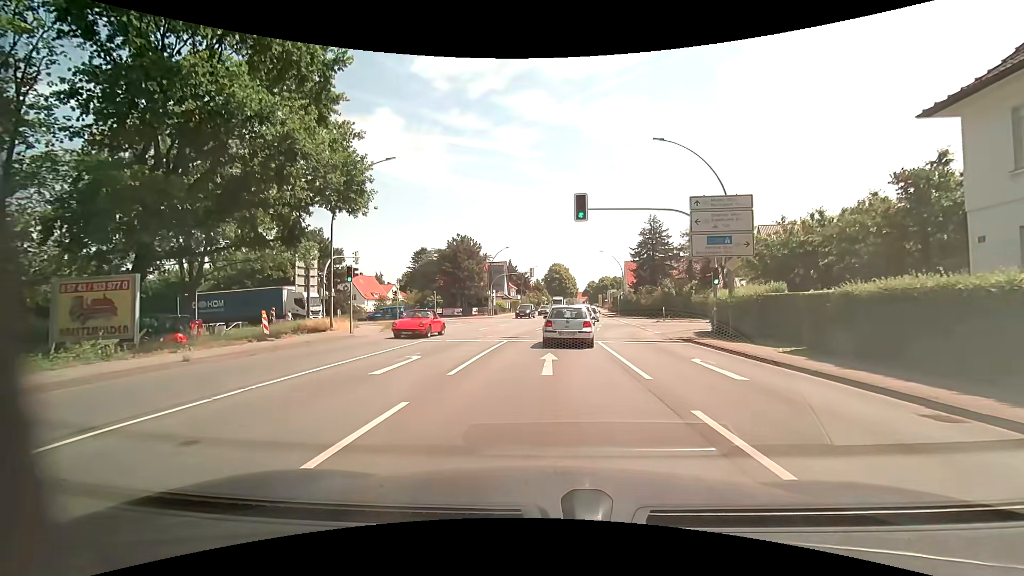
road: primary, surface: asphalt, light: Day
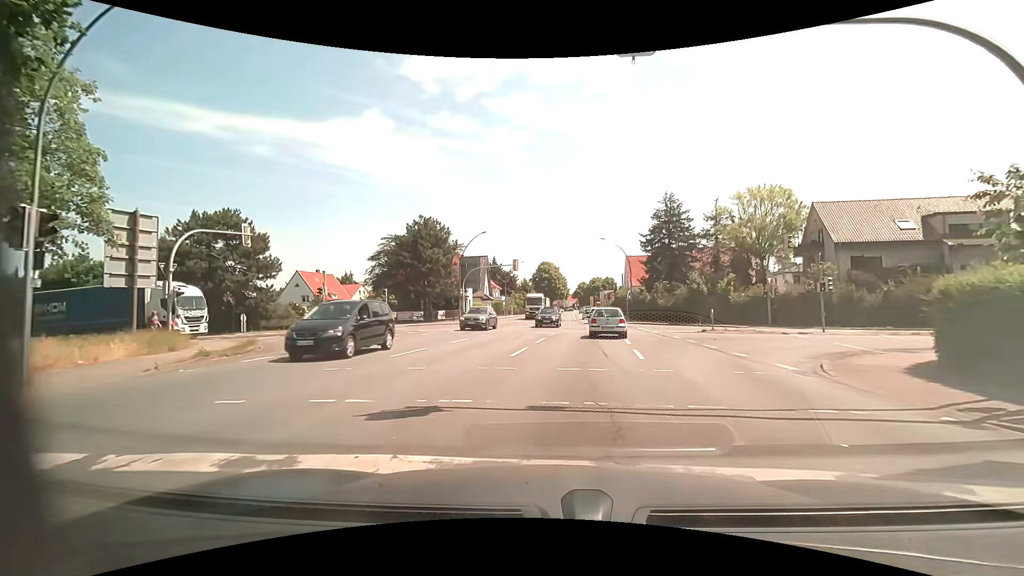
(+0.1, +16.4) m; +2°
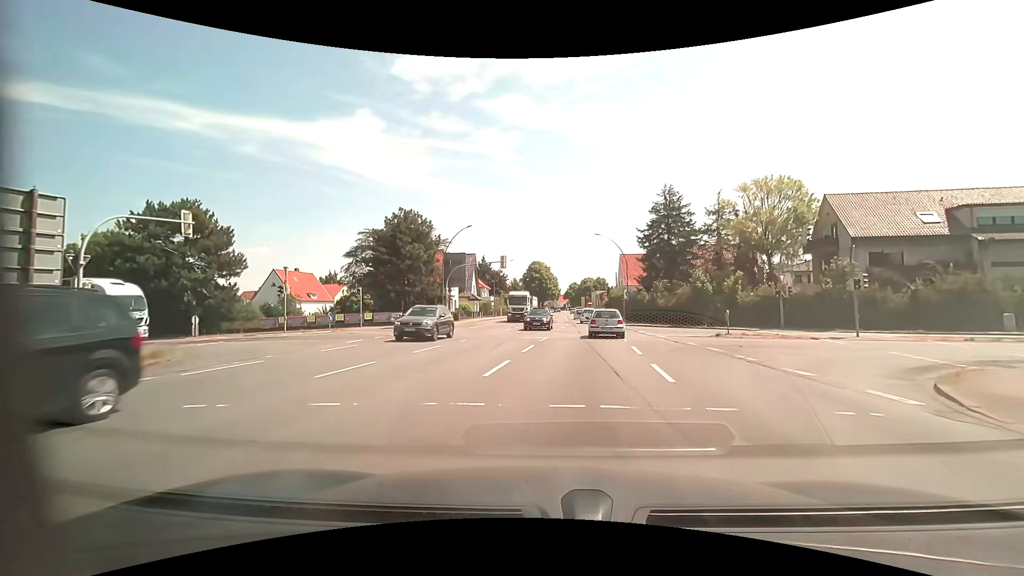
(0.0, +4.3) m; +1°
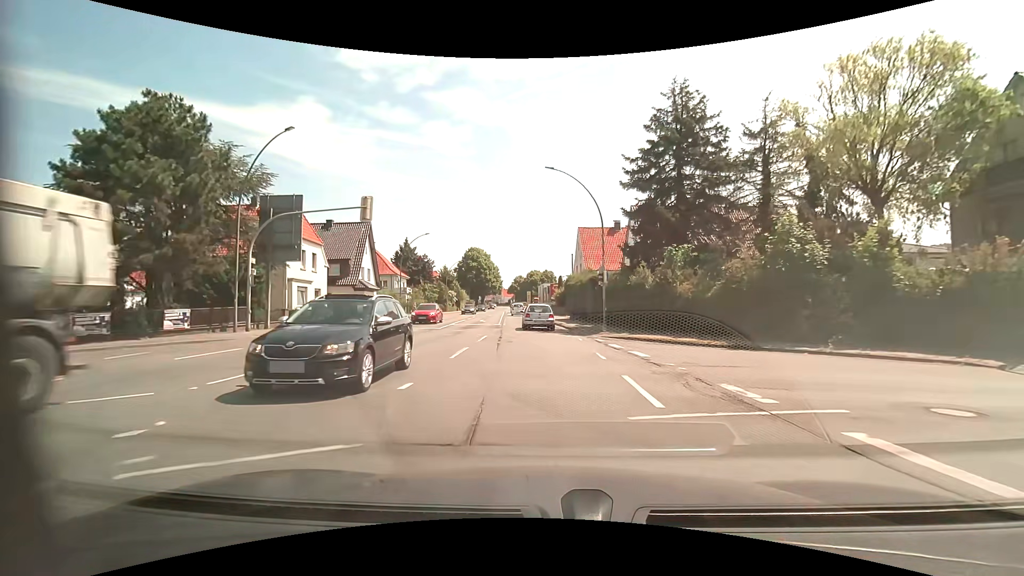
(+2.3, +25.8) m; +7°
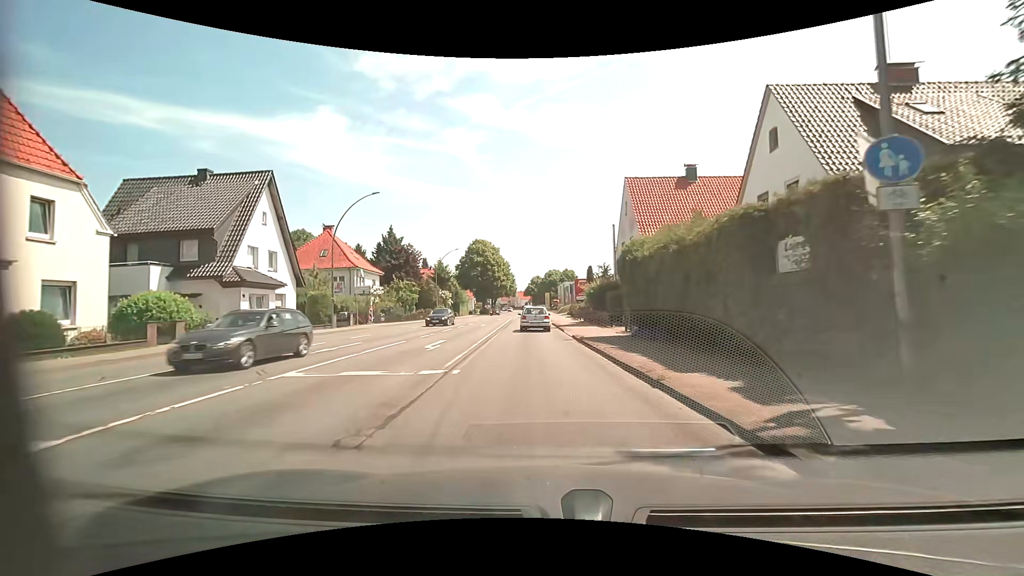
(-0.7, +24.2) m; -3°
